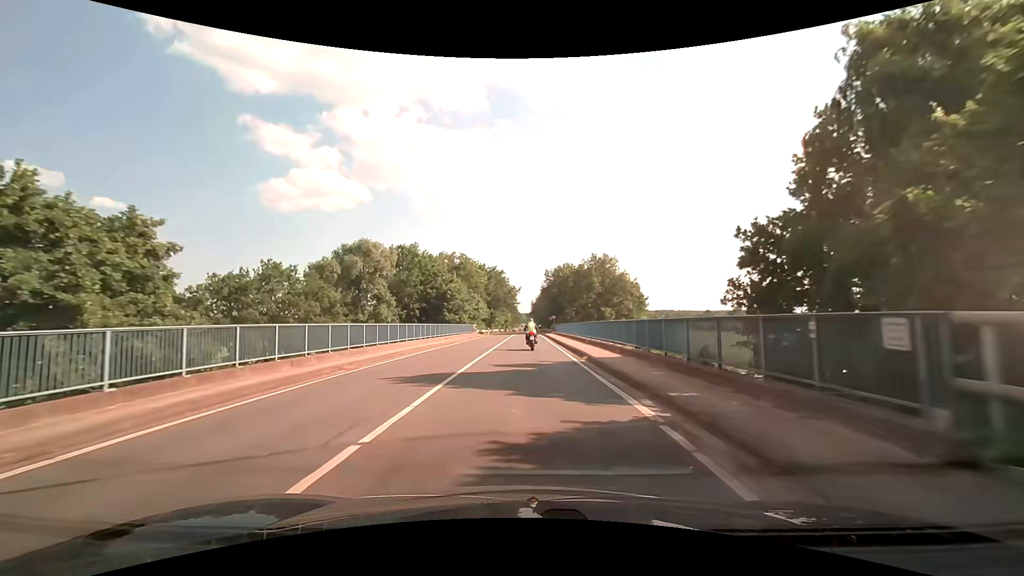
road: tertiary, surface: asphalt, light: Day
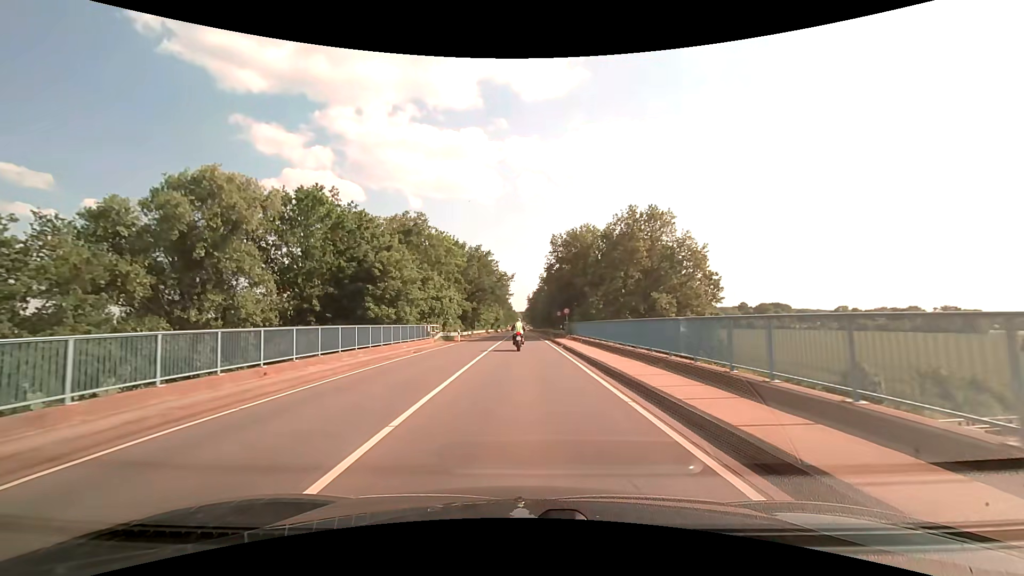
(+0.2, +31.6) m; +1°
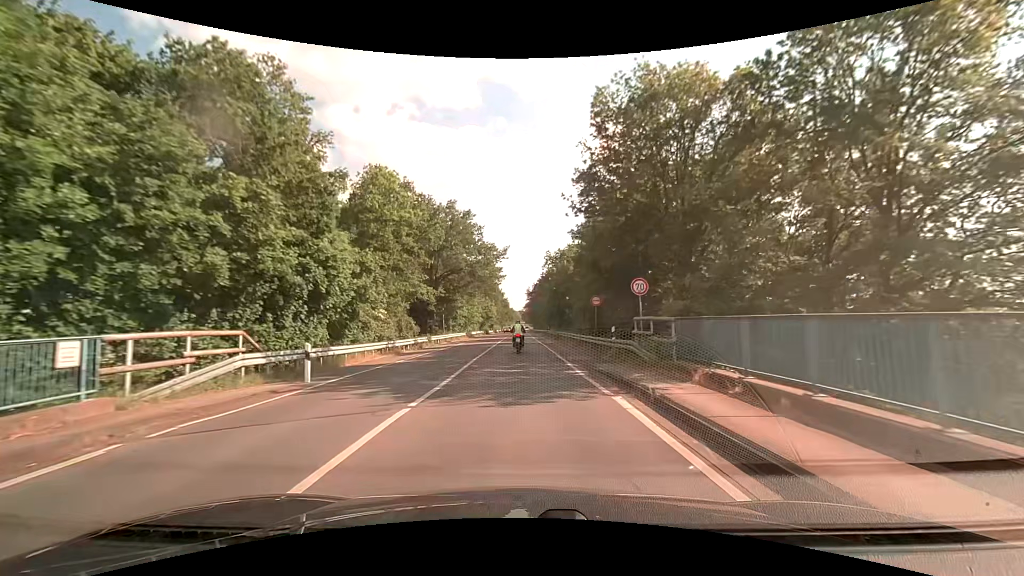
(+0.1, +32.3) m; 0°
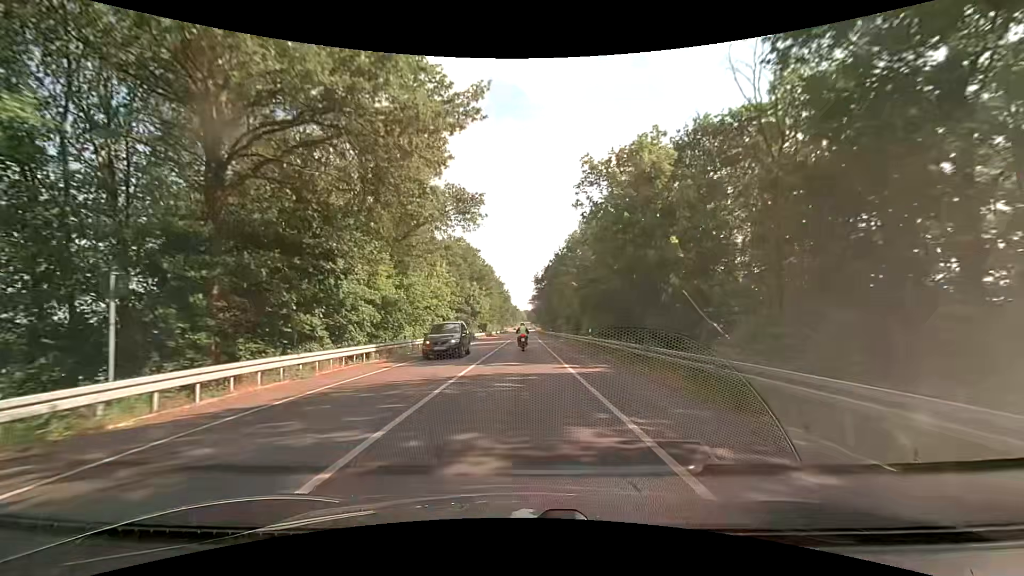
(-0.2, +42.8) m; -1°
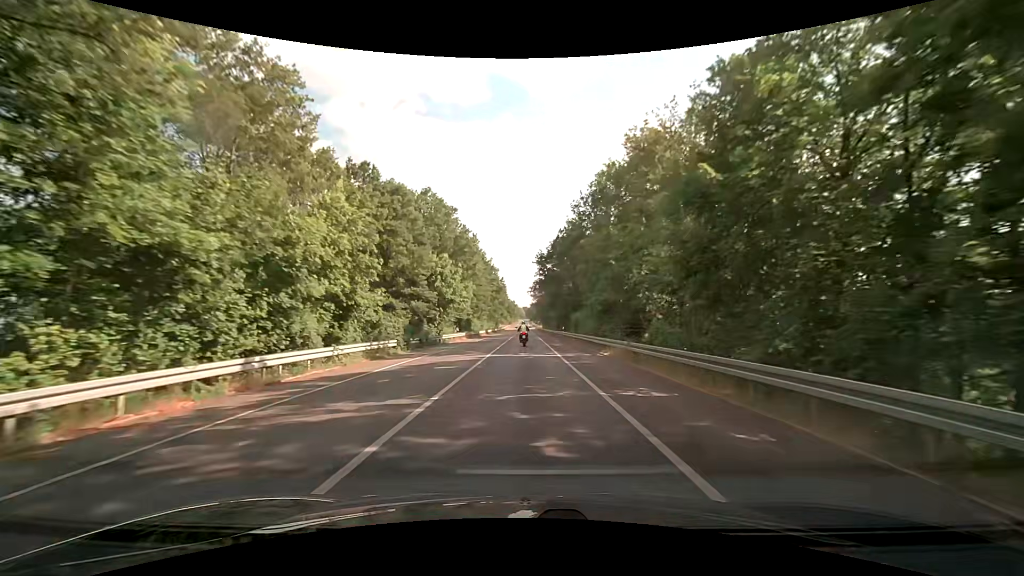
(0.0, +28.7) m; 0°
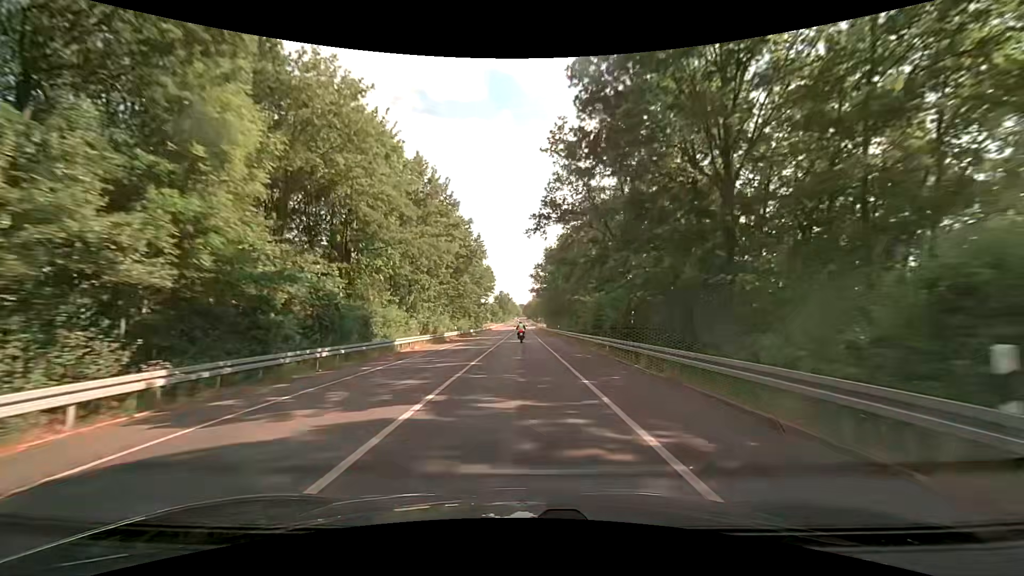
(+0.3, +51.3) m; +1°
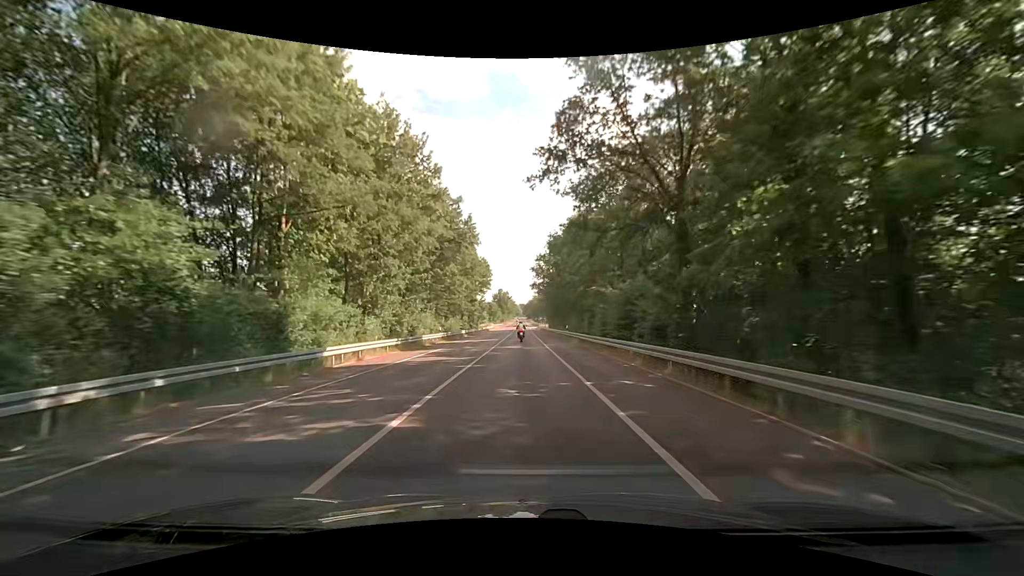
(0.0, +10.5) m; -1°
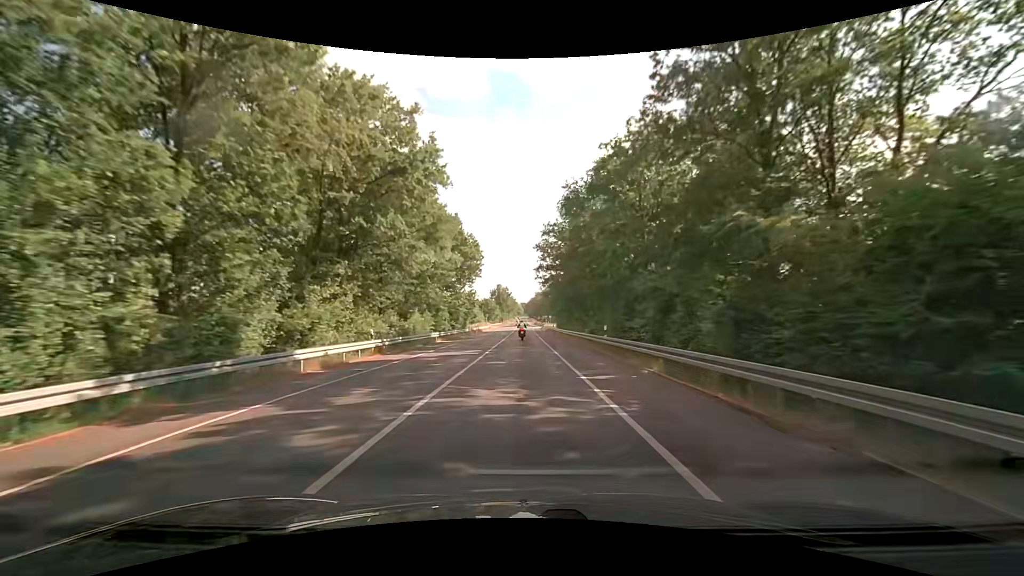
(+0.1, +21.1) m; 0°
(0, +10) (0, +20) (0, +30) (0, +40) (0, +50) (0, +60) (0, +70) (0, +80) (0, +90) (0, +100) m
